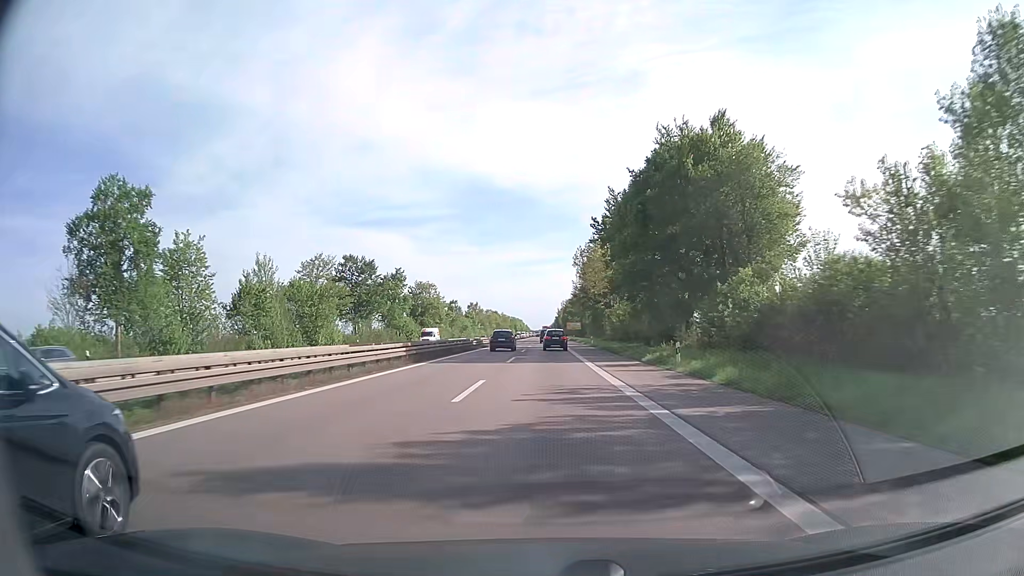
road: trunk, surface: asphalt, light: Day
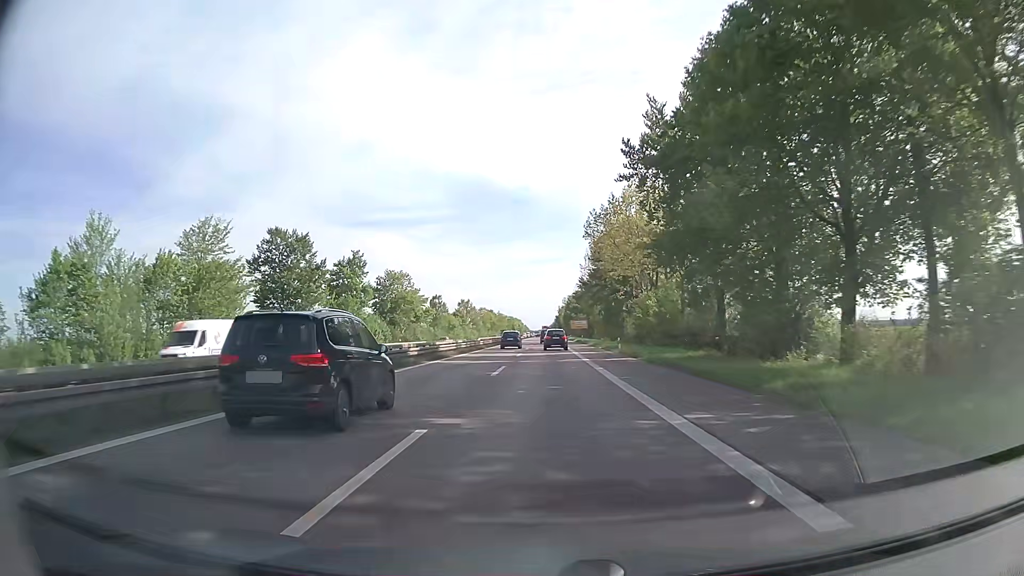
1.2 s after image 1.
(0.0, +28.0) m; 0°
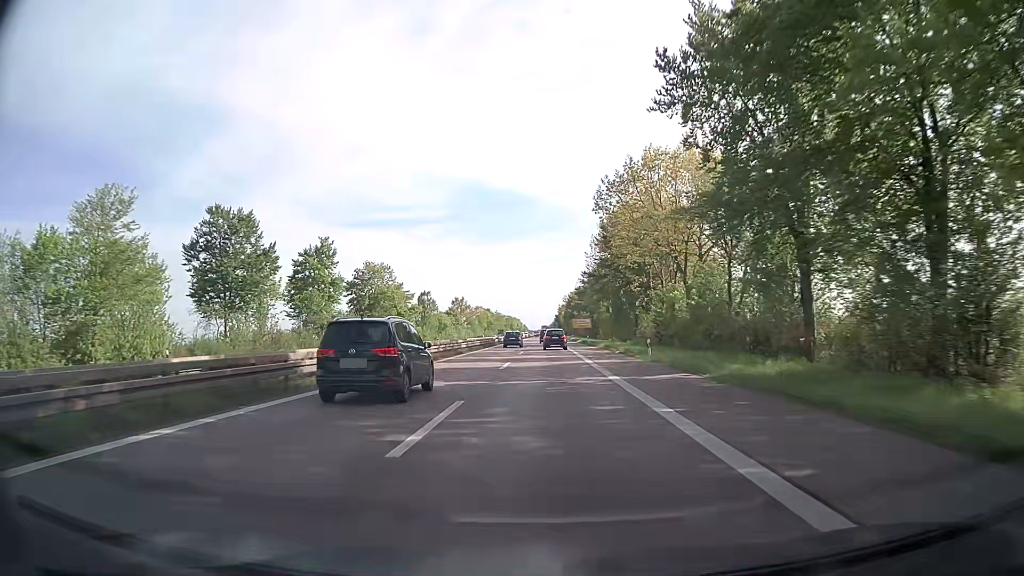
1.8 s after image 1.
(0.0, +14.1) m; 0°
(0, +10) (0, +20) (0, +30) (0, +40) (0, +50) (0, +60) (0, +70) (0, +80) (0, +90) (0, +100) m
